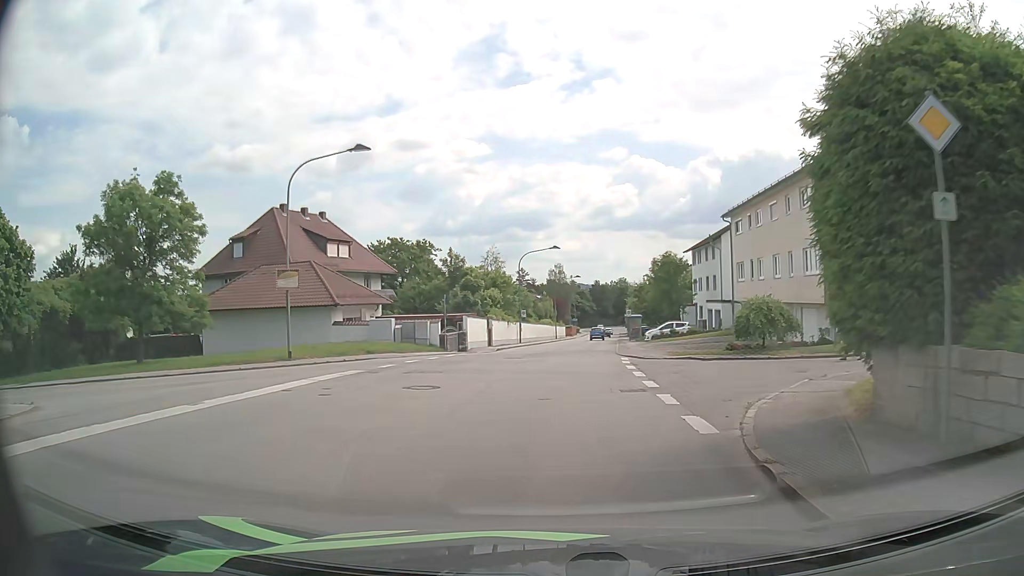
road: unclassified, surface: asphalt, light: Day
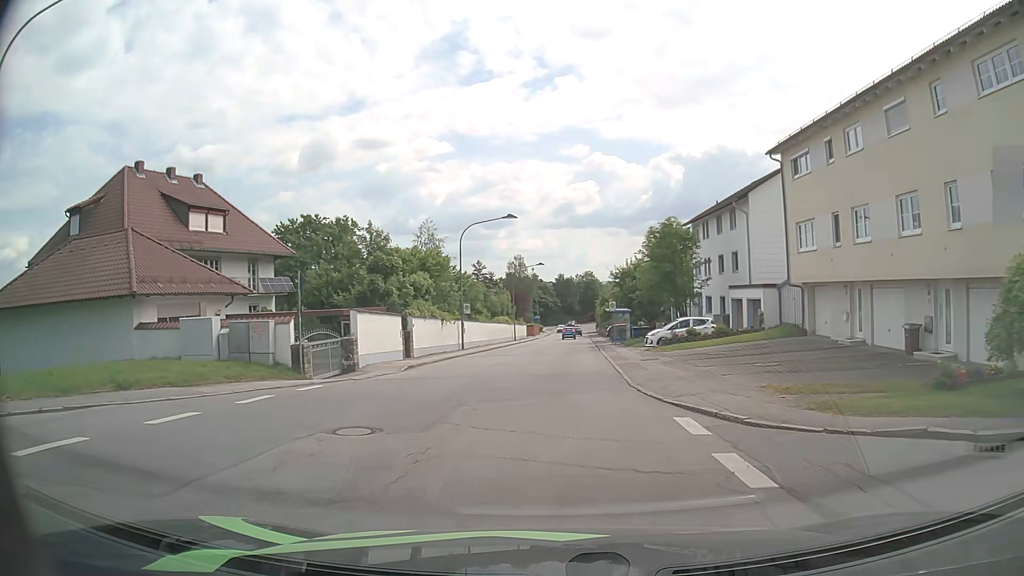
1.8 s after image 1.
(+0.6, +17.7) m; +3°
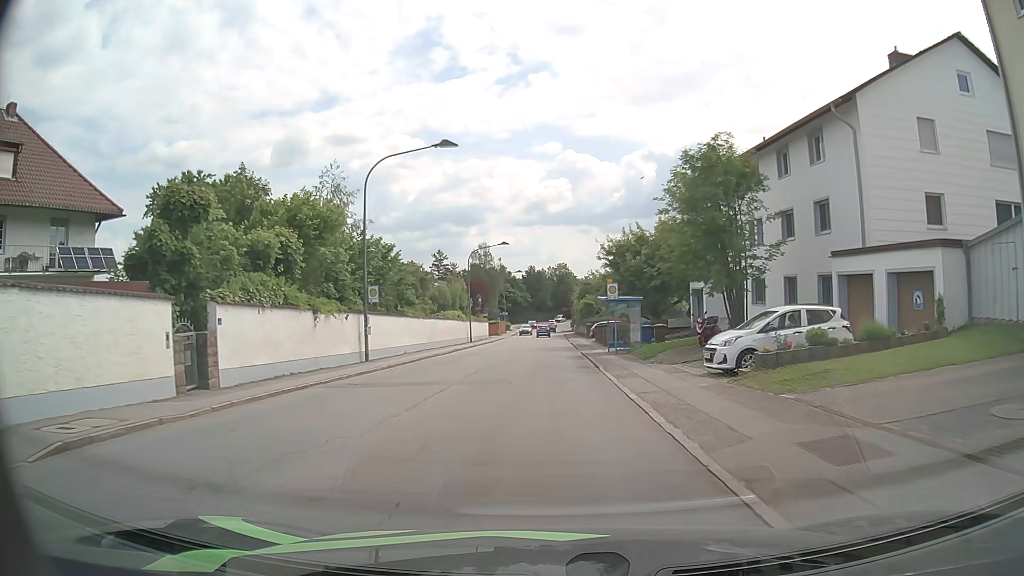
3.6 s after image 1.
(+0.6, +18.2) m; +2°
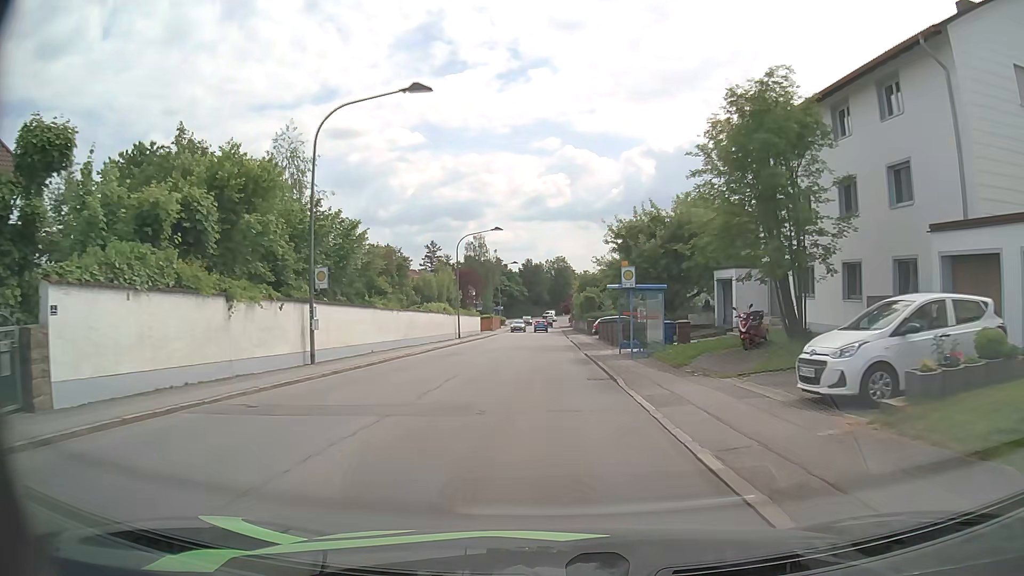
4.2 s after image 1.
(+0.1, +6.4) m; 0°
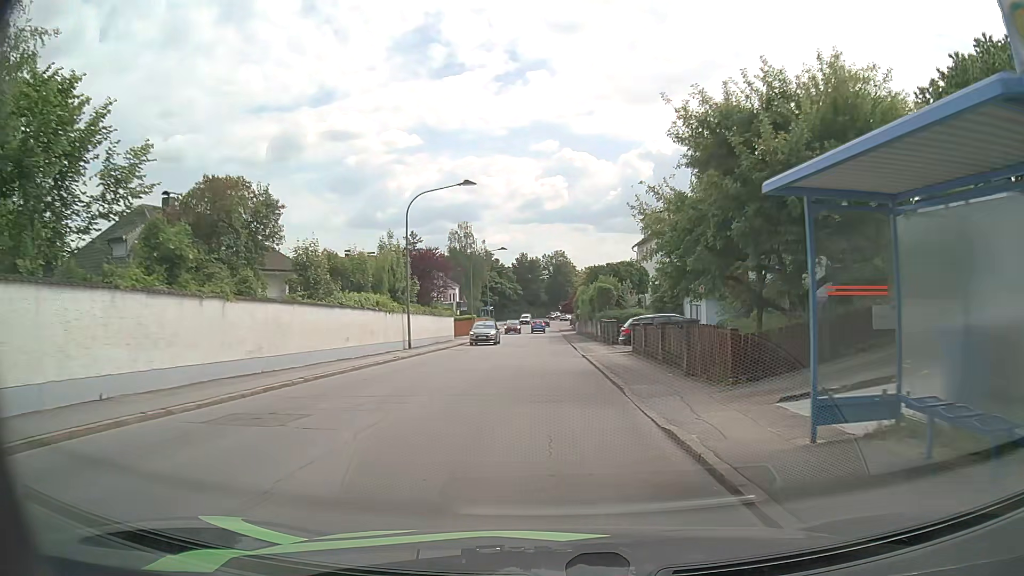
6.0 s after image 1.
(+0.2, +19.5) m; +1°
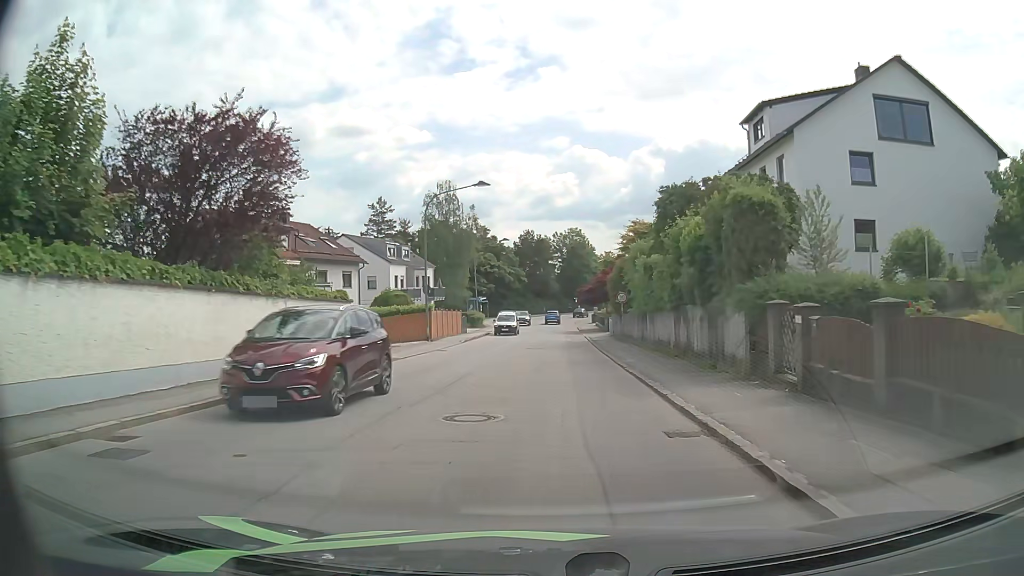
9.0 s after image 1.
(-0.2, +31.9) m; -1°
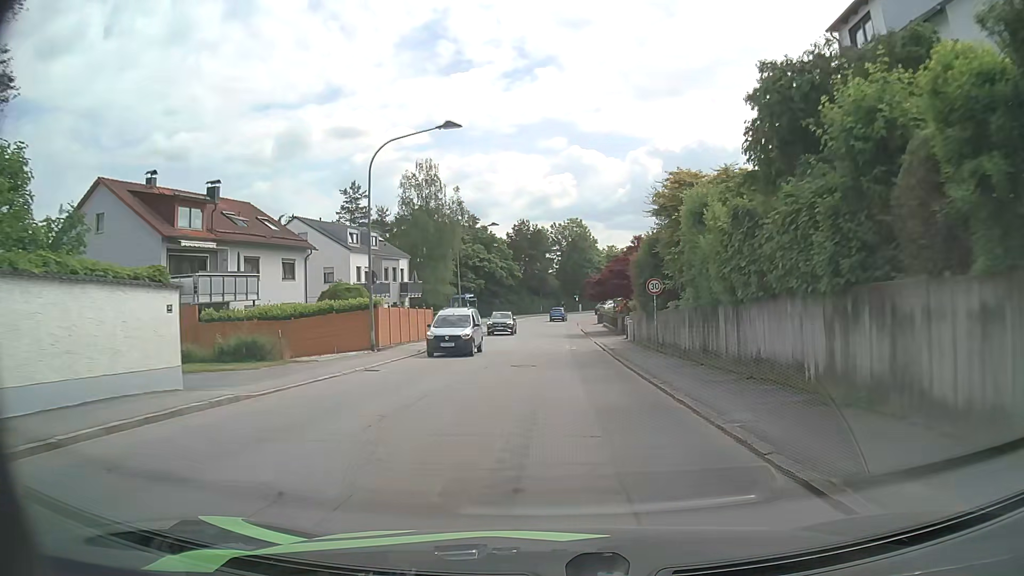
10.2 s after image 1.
(0.0, +12.1) m; 0°
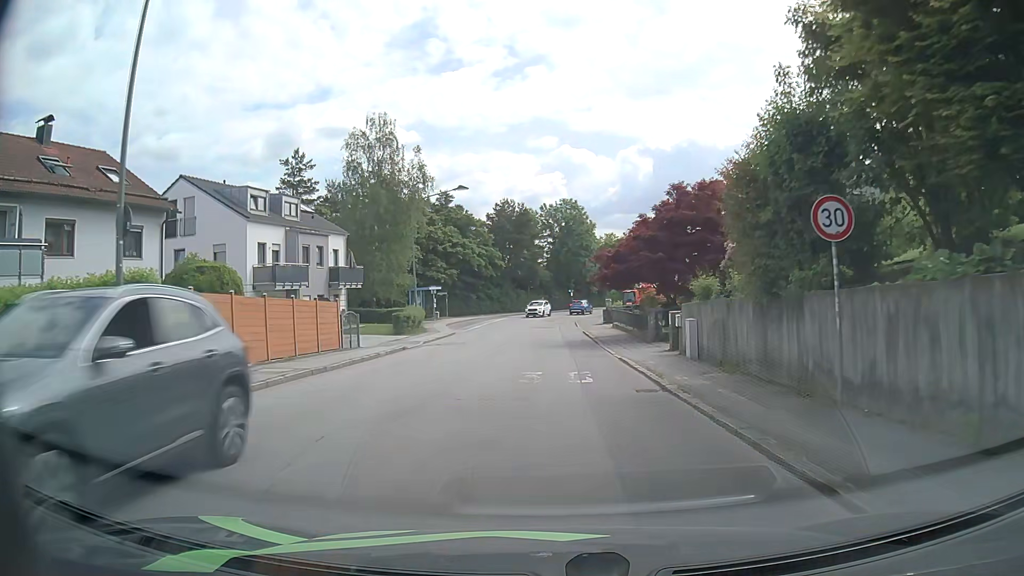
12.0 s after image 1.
(+0.2, +16.7) m; +1°
(0, +10) (0, +20) (0, +30) (0, +40) (0, +50) (+1, +60) (+2, +70) (+5, +79) (+11, +88) (+16, +96) m
